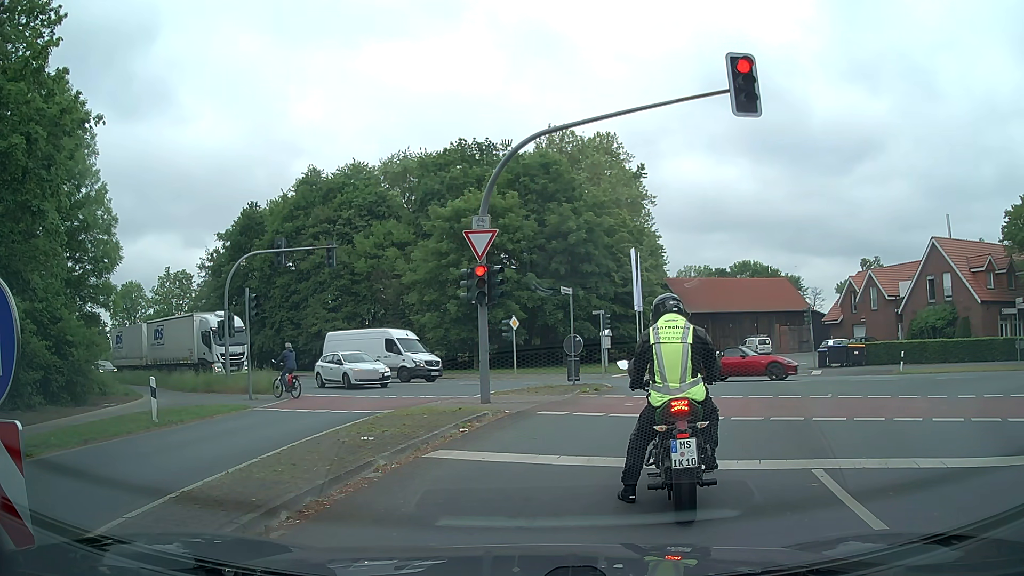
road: secondary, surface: asphalt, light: Day
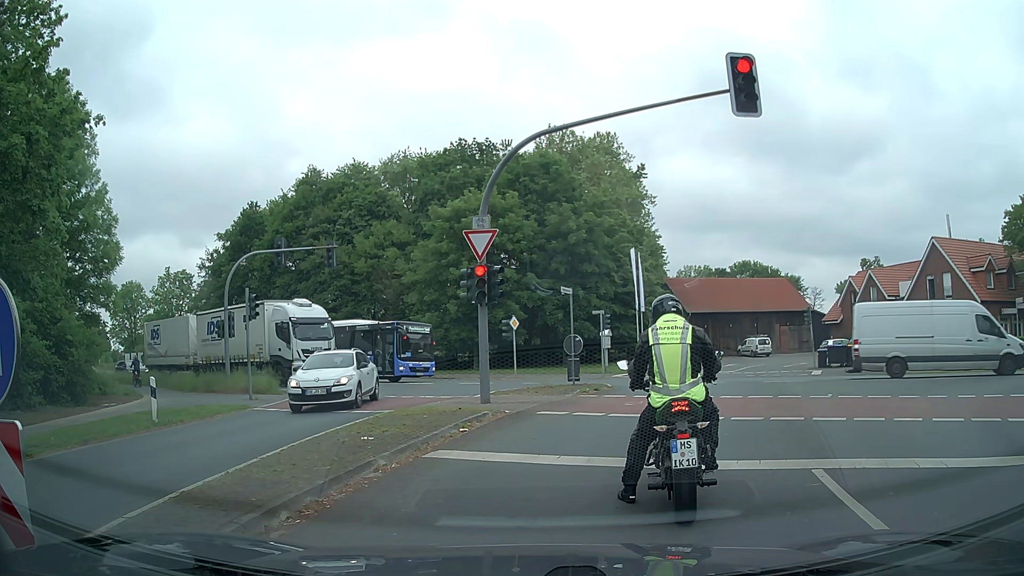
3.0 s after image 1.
(0.0, 0.0) m; 0°
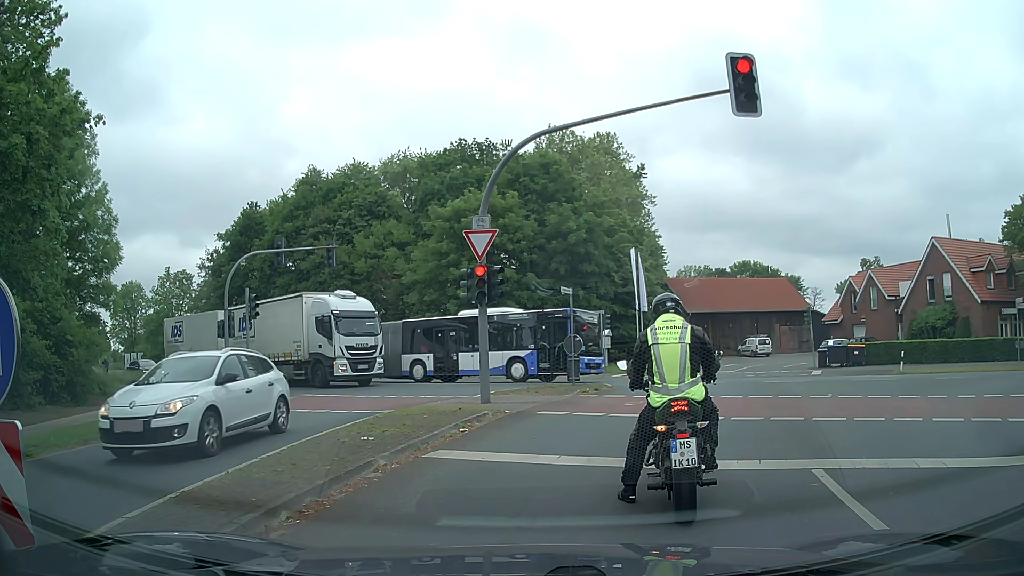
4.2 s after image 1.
(0.0, 0.0) m; 0°
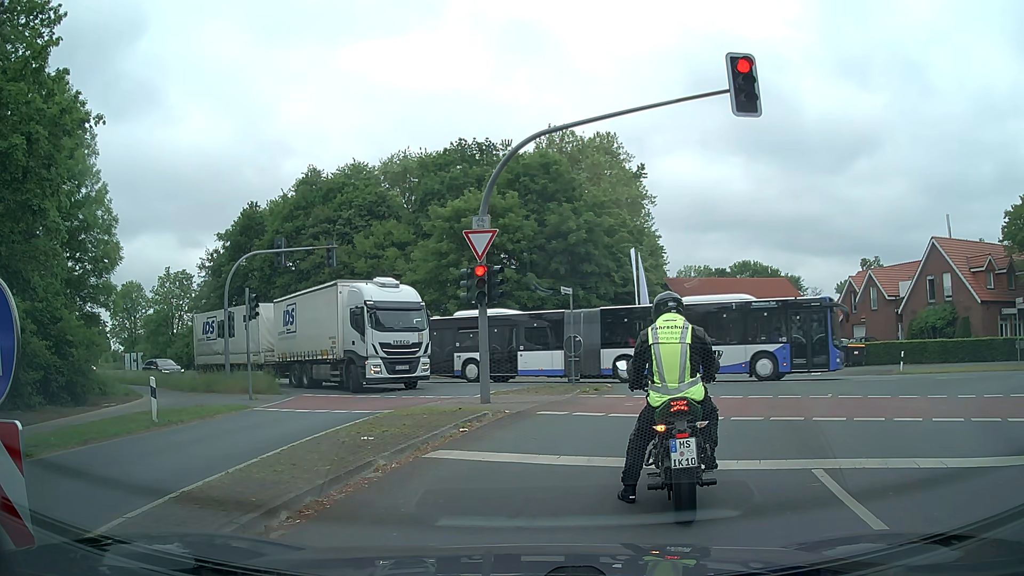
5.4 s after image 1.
(0.0, 0.0) m; 0°
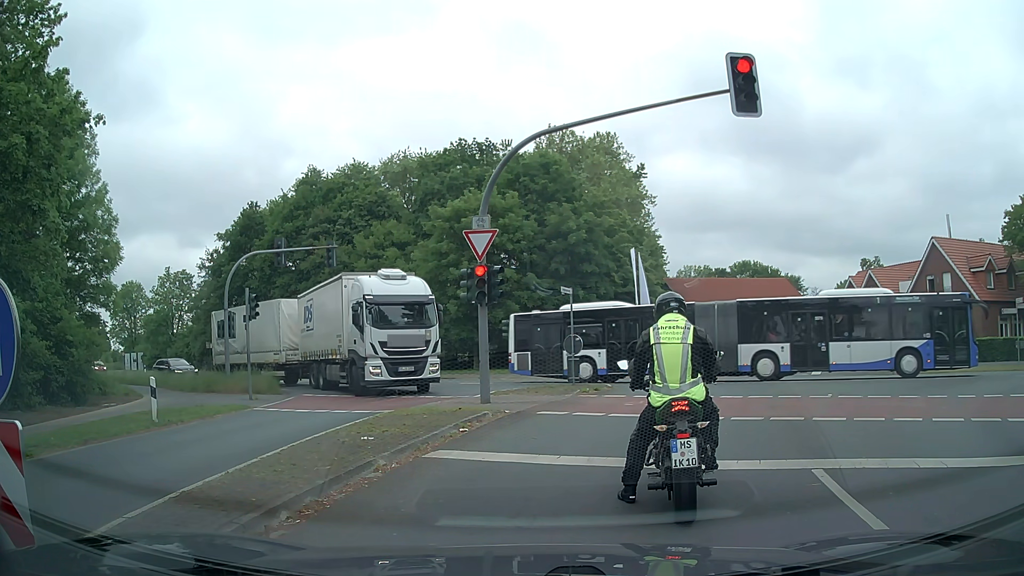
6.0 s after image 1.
(0.0, 0.0) m; 0°
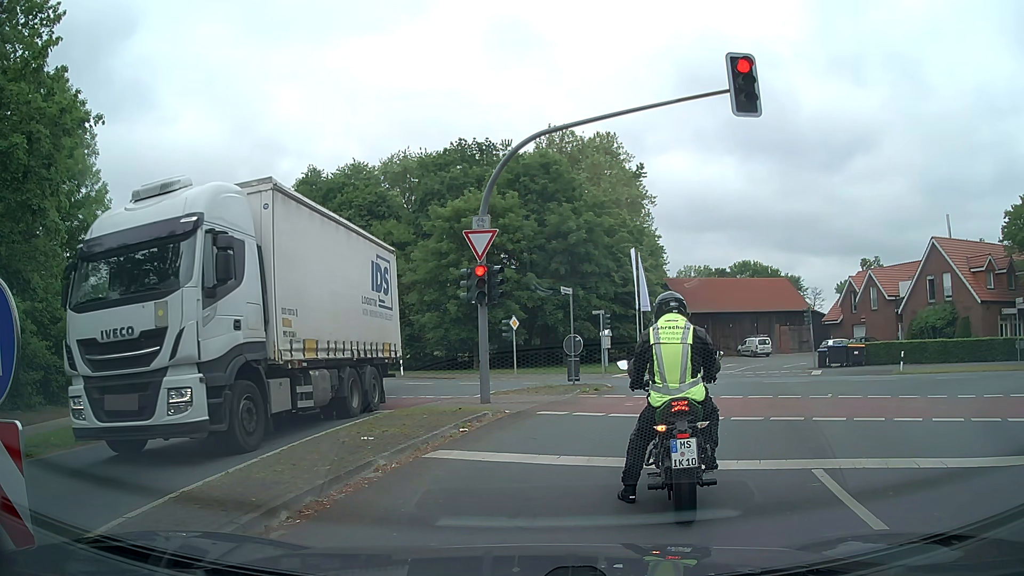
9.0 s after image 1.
(0.0, 0.0) m; 0°
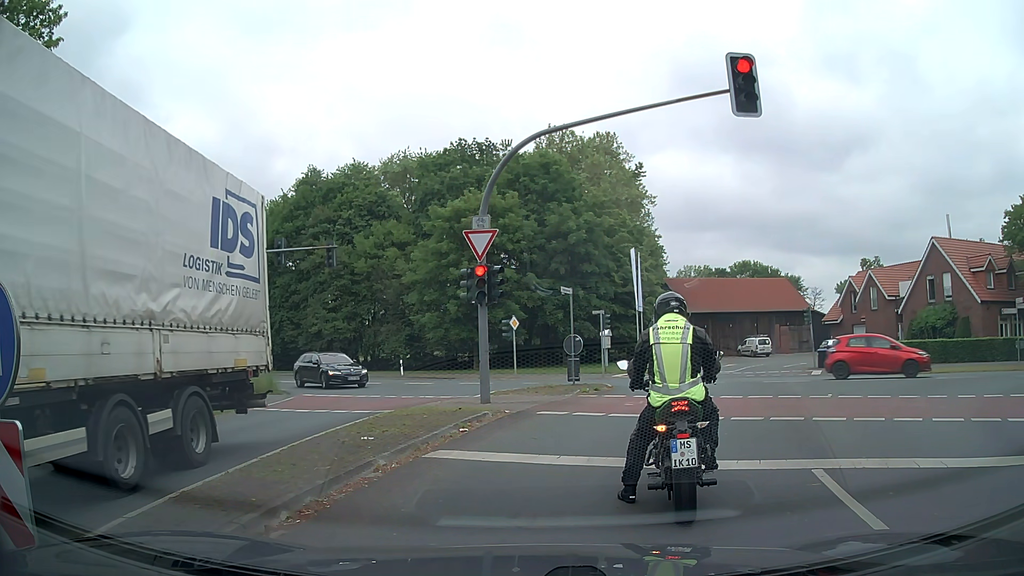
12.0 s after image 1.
(0.0, 0.0) m; 0°
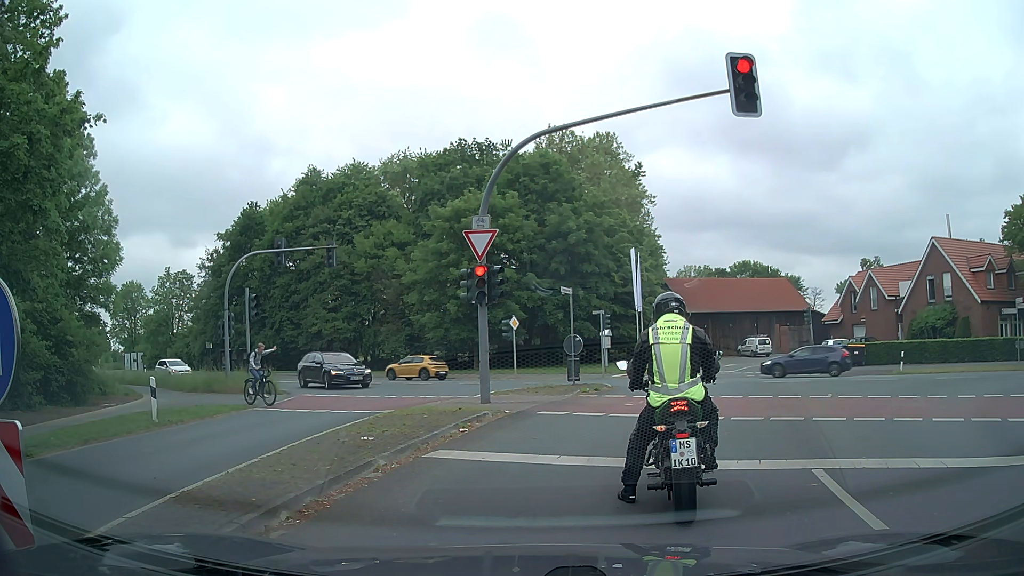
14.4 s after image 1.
(0.0, 0.0) m; 0°
